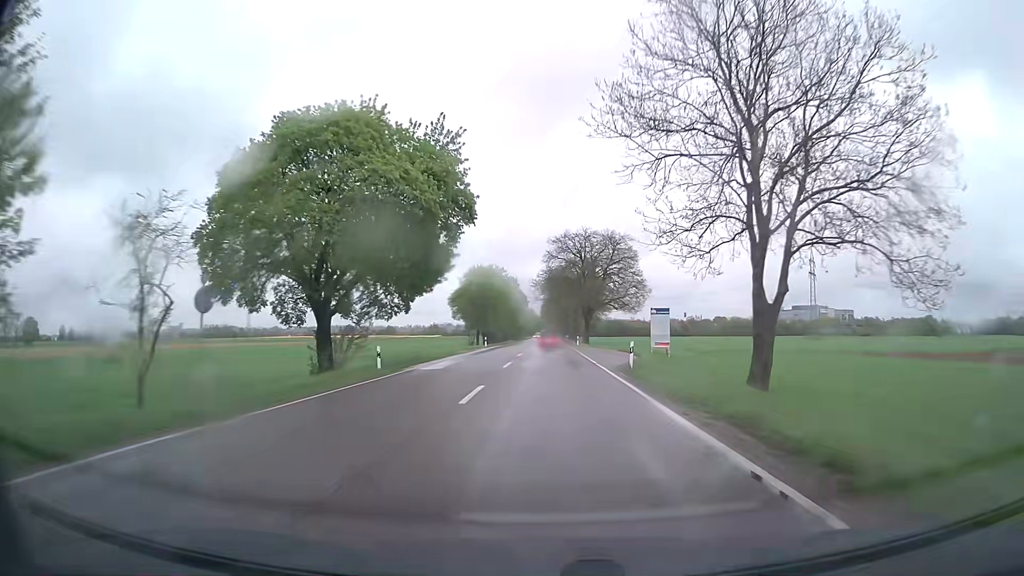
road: secondary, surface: asphalt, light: Day
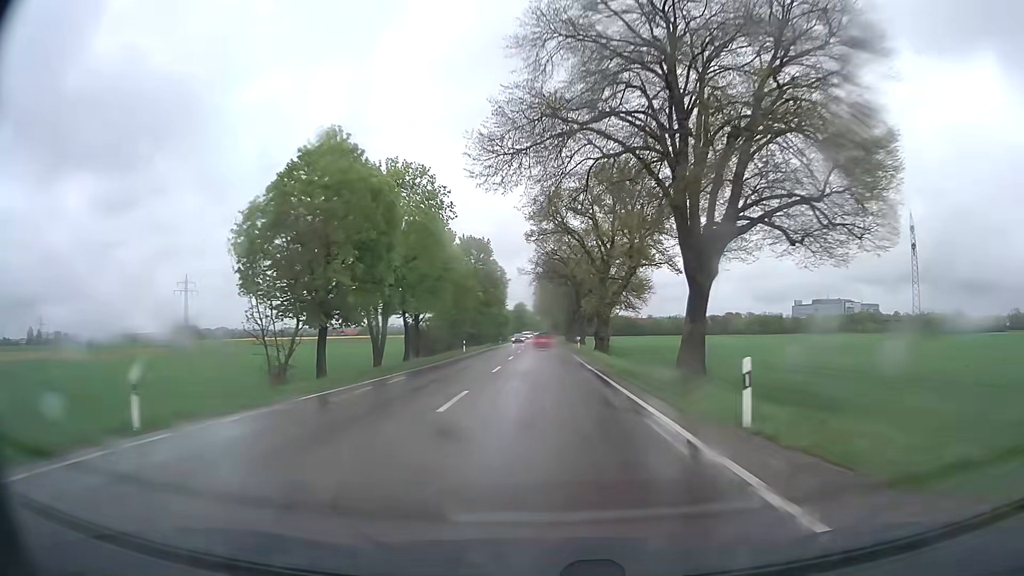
(+0.4, +62.1) m; 0°
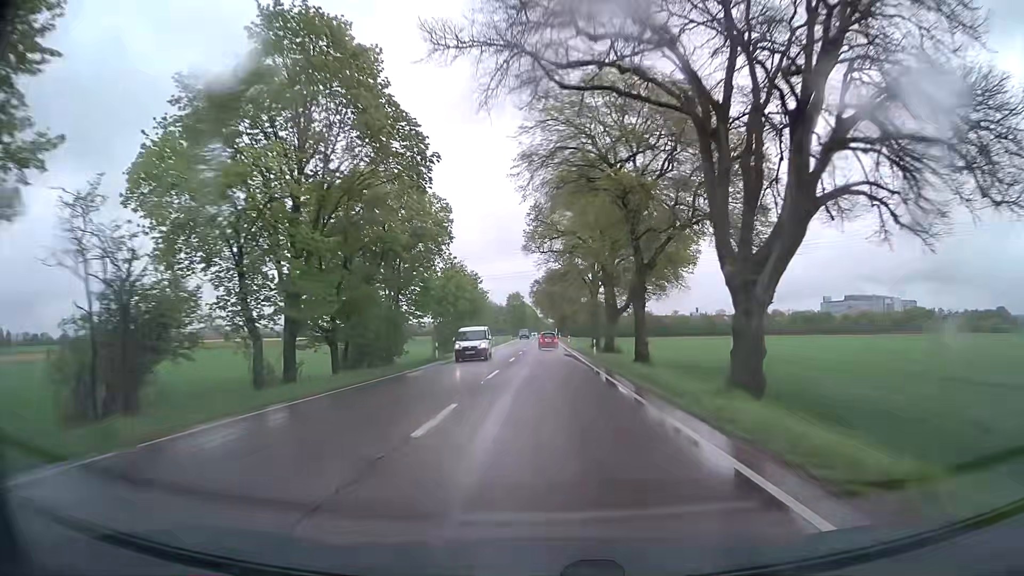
(-0.1, +63.6) m; 0°
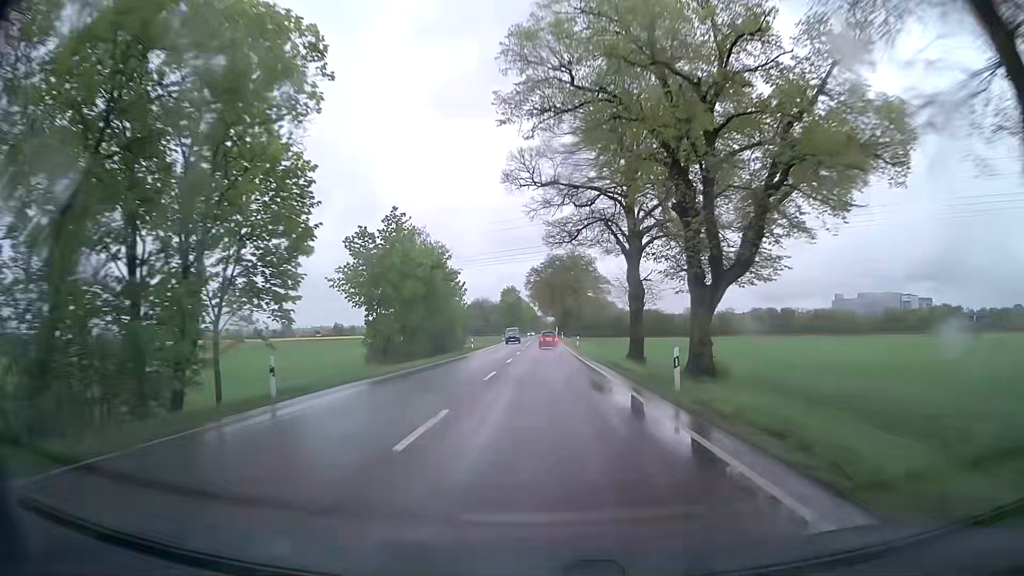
(0.0, +25.5) m; 0°
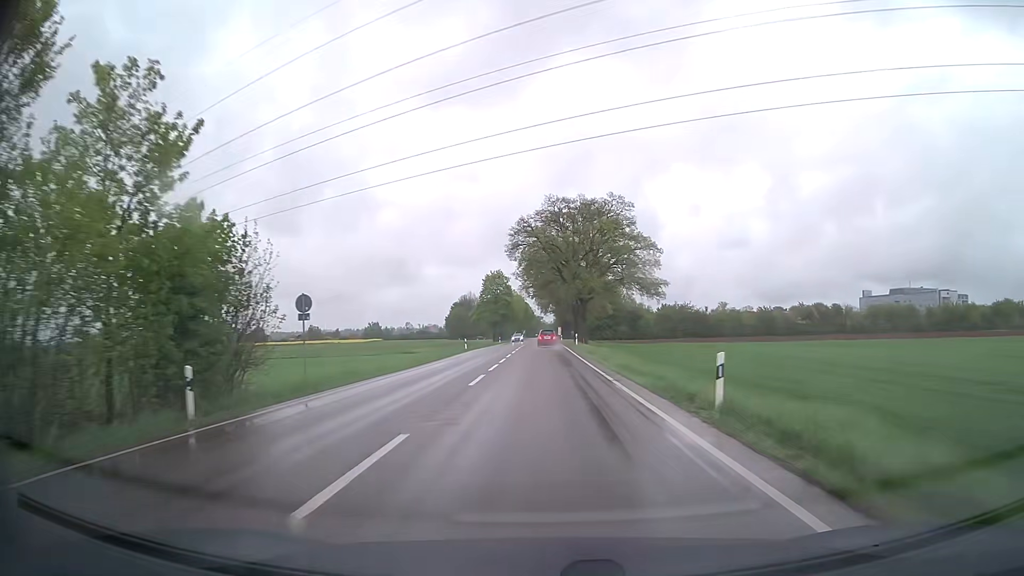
(+0.4, +50.9) m; +1°
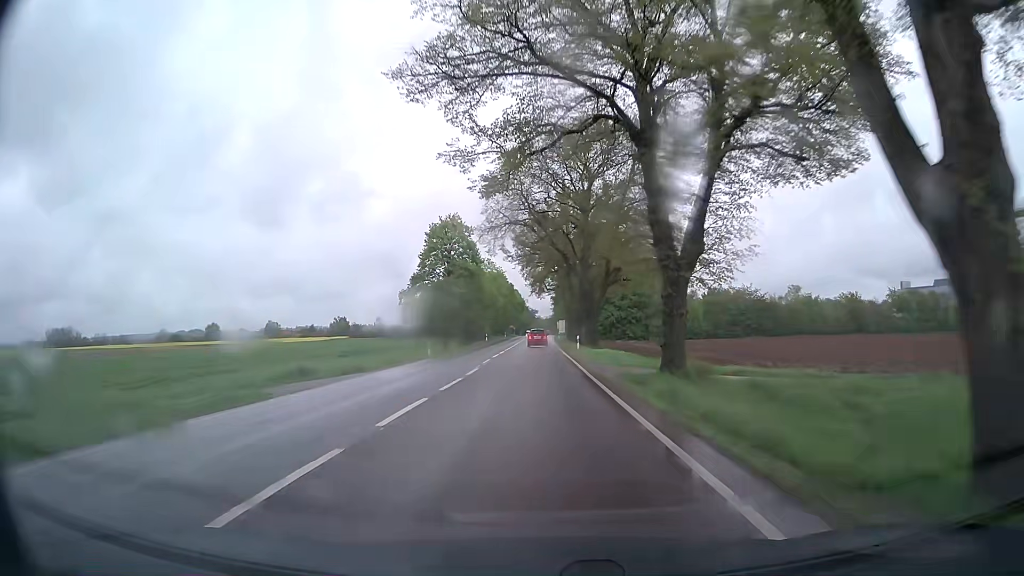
(+0.2, +62.0) m; 0°
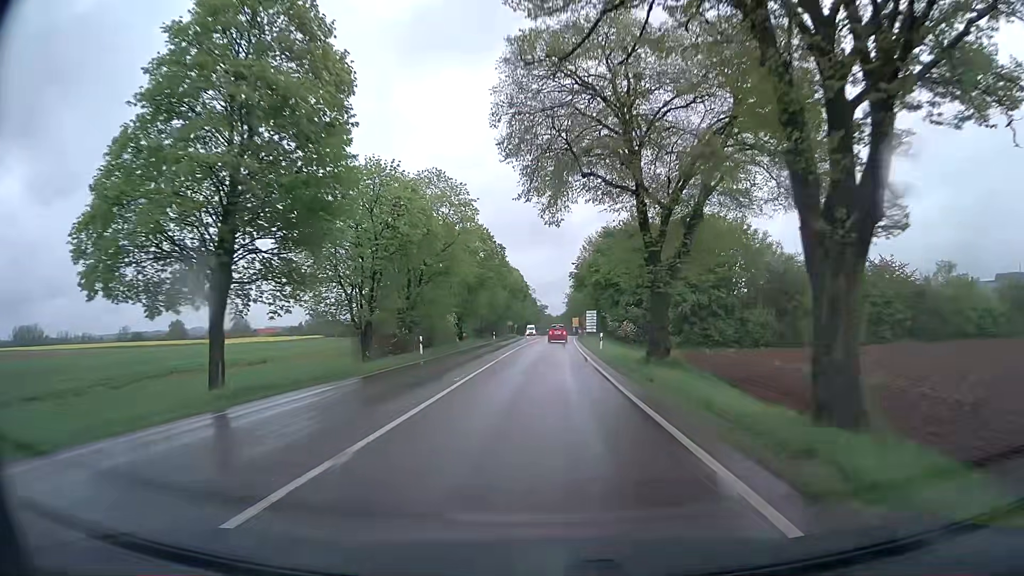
(-0.3, +53.8) m; -1°
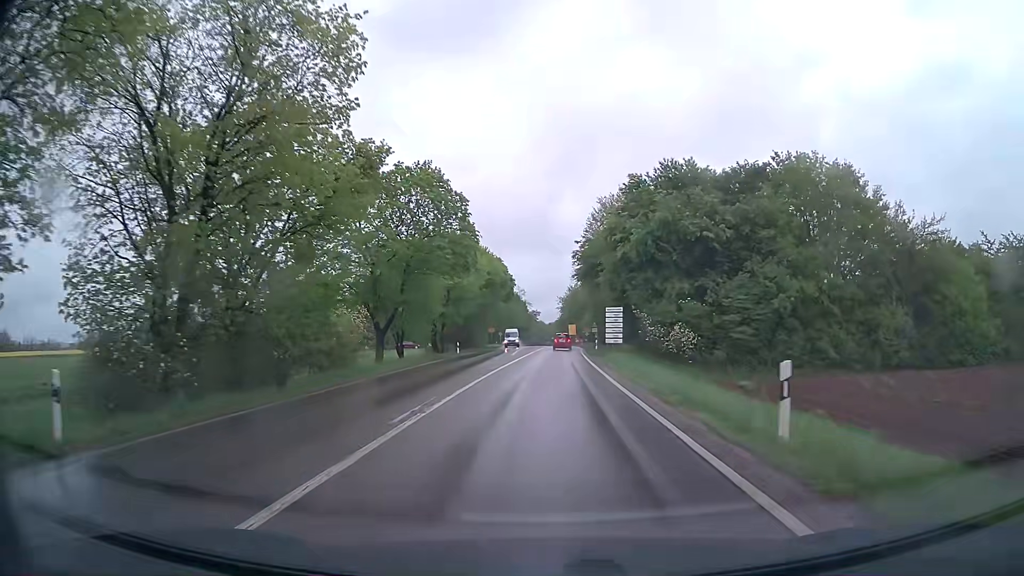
(+0.3, +28.8) m; +1°
(0, +10) (0, +20) (0, +30) (0, +40) (+1, +50) (+1, +60) (+1, +70) (+1, +80) (+2, +90) (+2, +100) m
